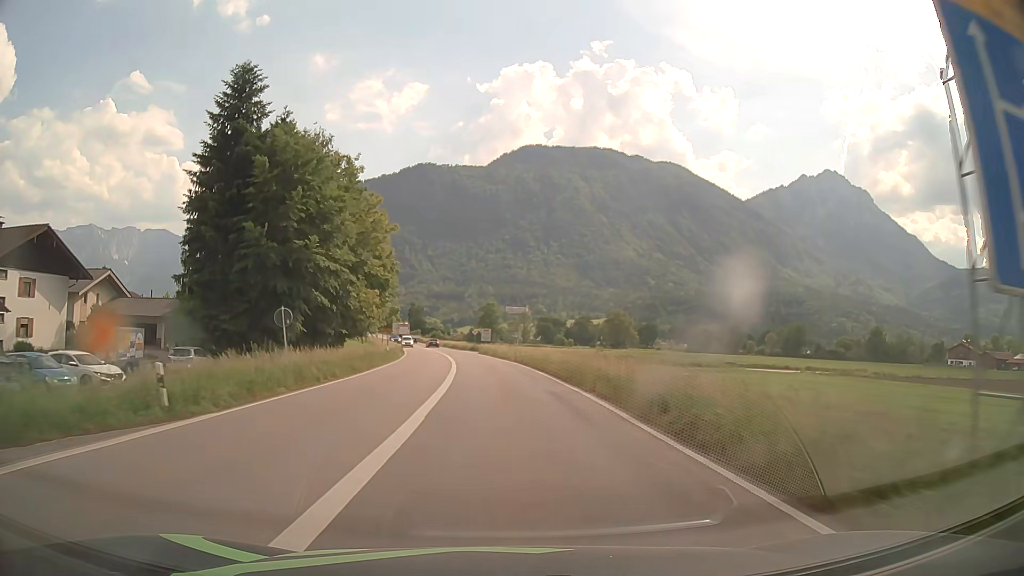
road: primary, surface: asphalt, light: Day
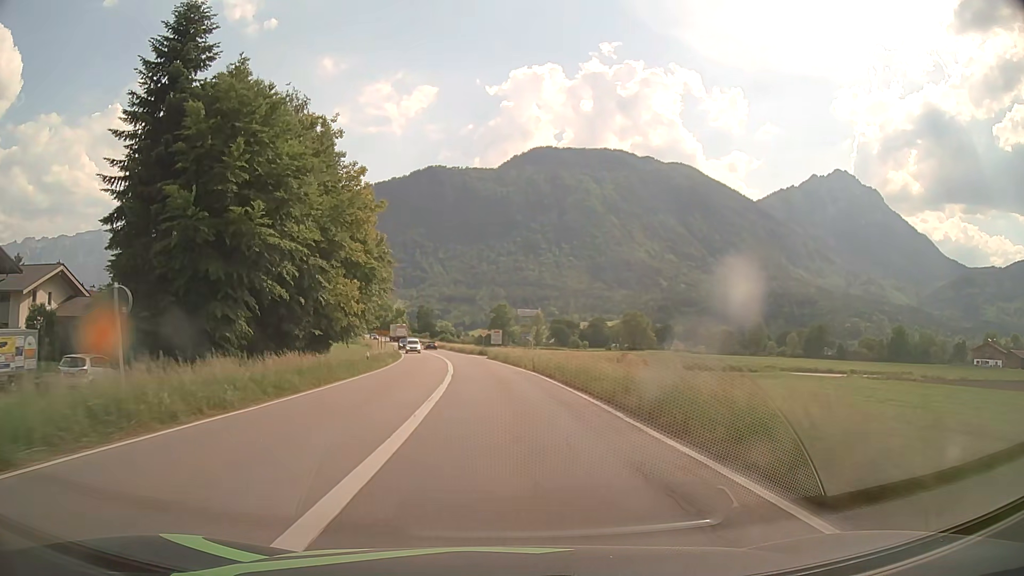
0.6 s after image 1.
(-0.1, +10.8) m; -1°
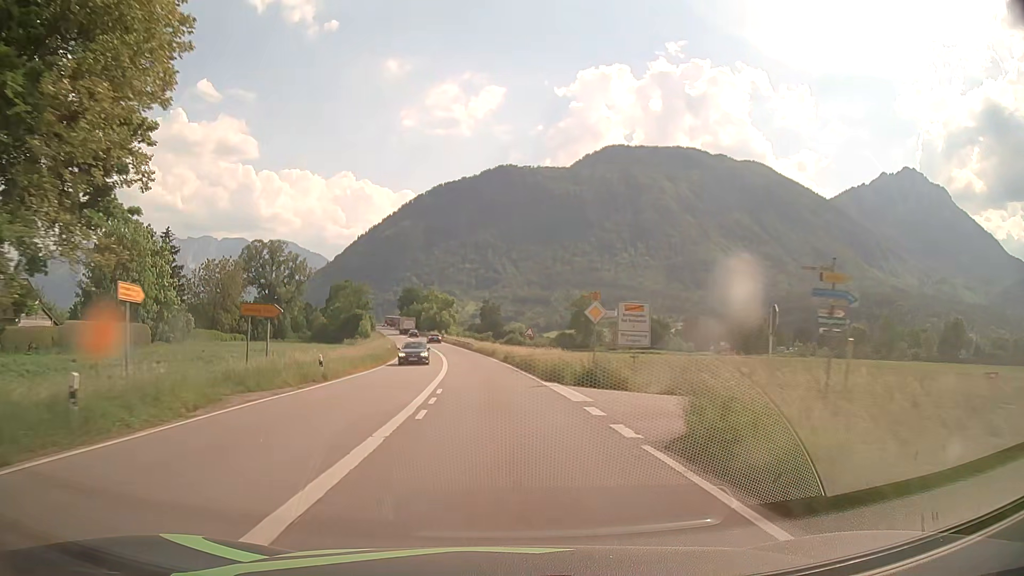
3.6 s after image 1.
(-2.8, +53.8) m; -6°
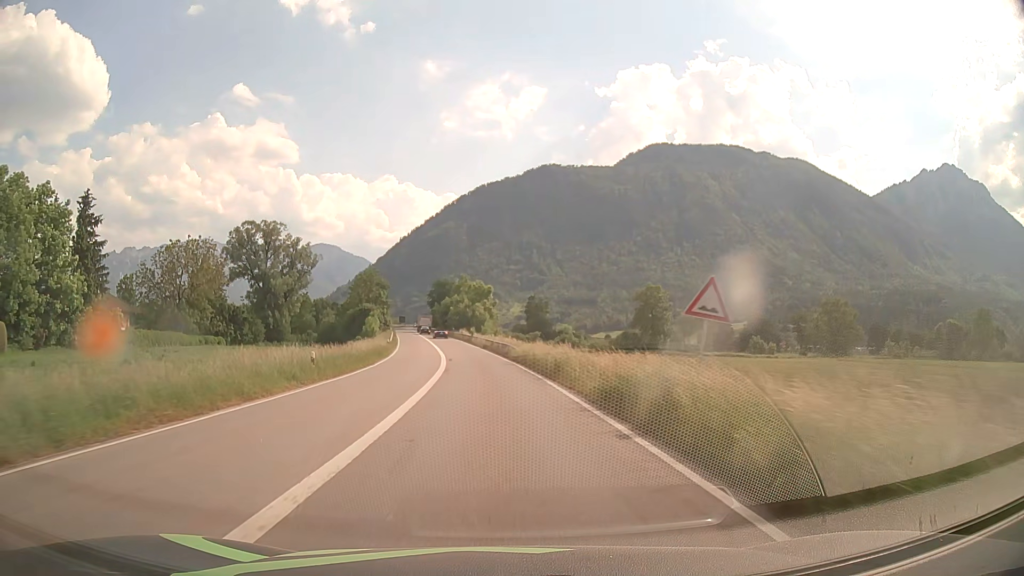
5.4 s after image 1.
(-1.1, +32.3) m; -4°
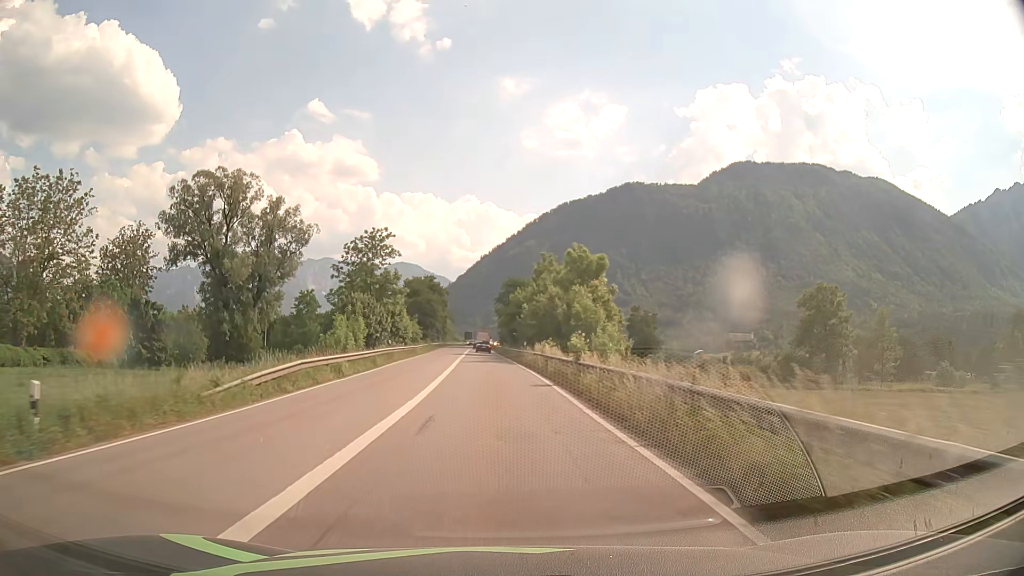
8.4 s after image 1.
(-3.1, +53.3) m; -7°
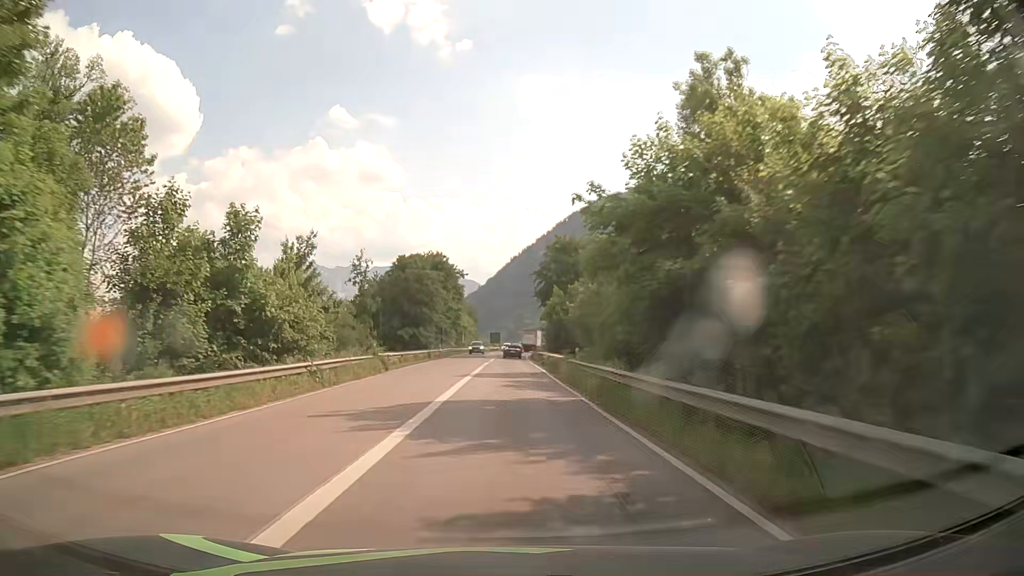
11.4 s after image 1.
(-1.7, +53.1) m; -3°
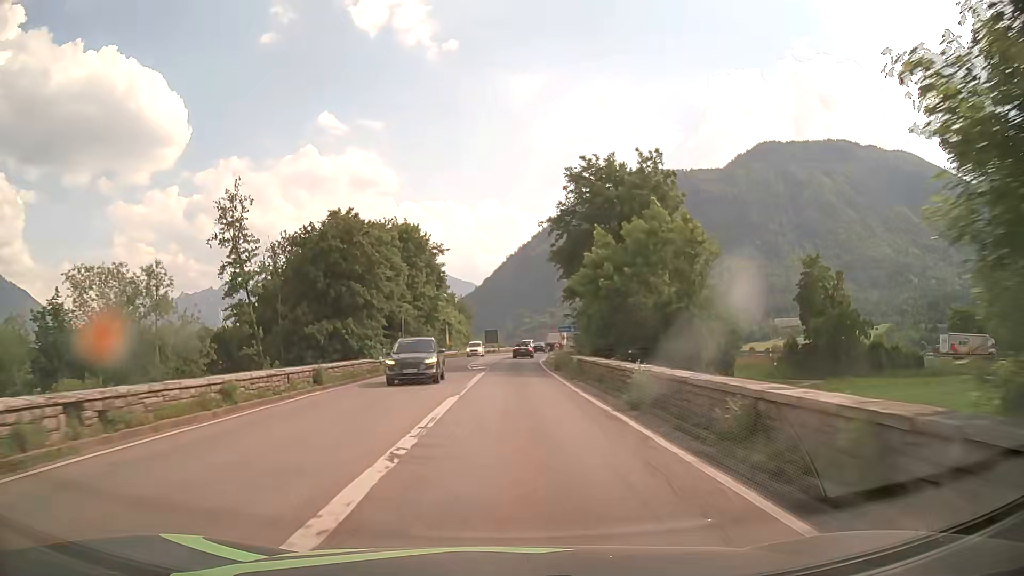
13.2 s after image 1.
(+0.1, +32.1) m; 0°
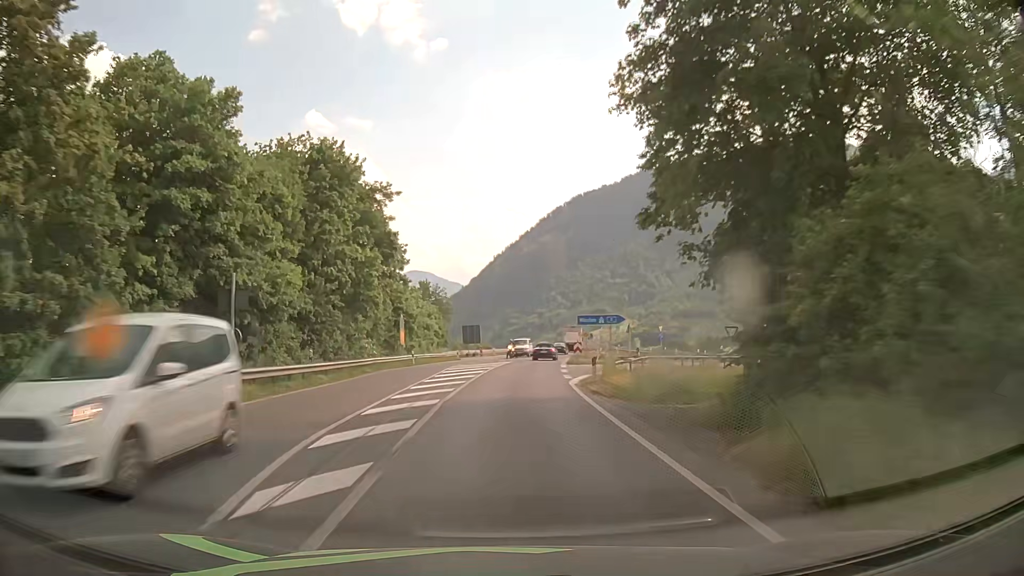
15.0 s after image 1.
(+0.1, +31.6) m; +1°
(0, +10) (0, +20) (+1, +30) (+2, +40) (+2, +50) (+4, +60) (+5, +70) (+7, +80) (+8, +90) (+9, +99) m
